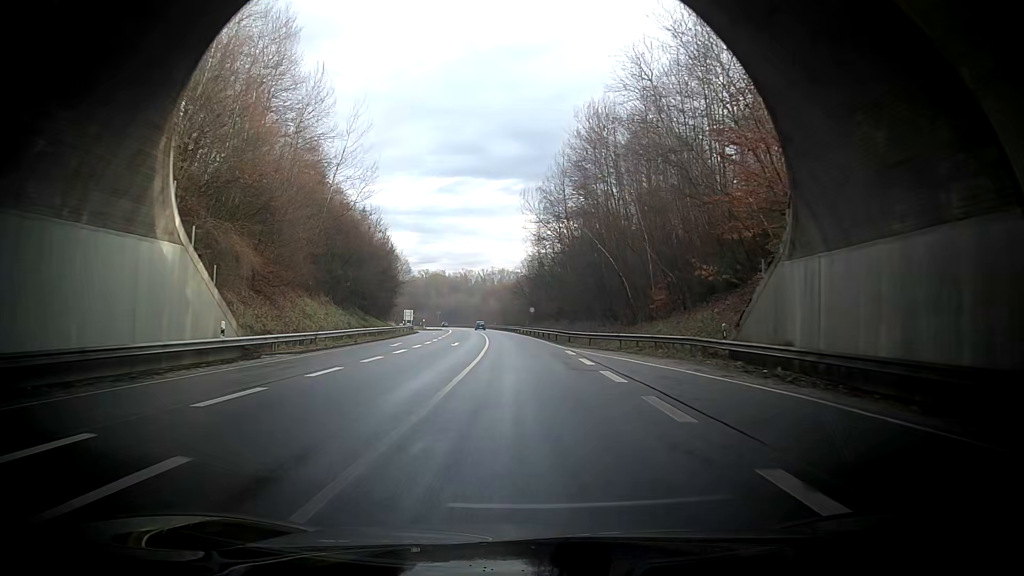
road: primary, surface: asphalt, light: Day
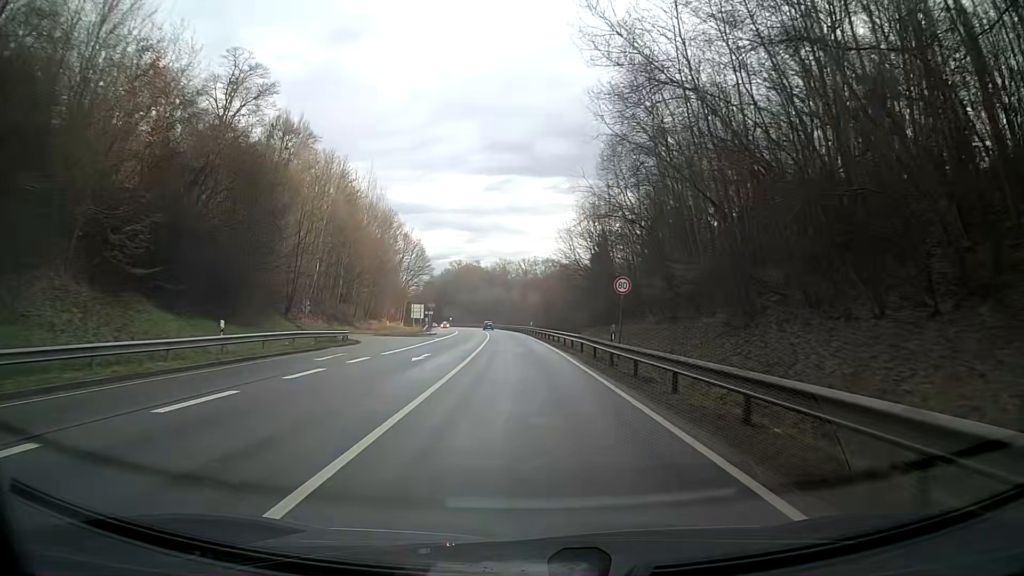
(-1.2, +49.5) m; -3°
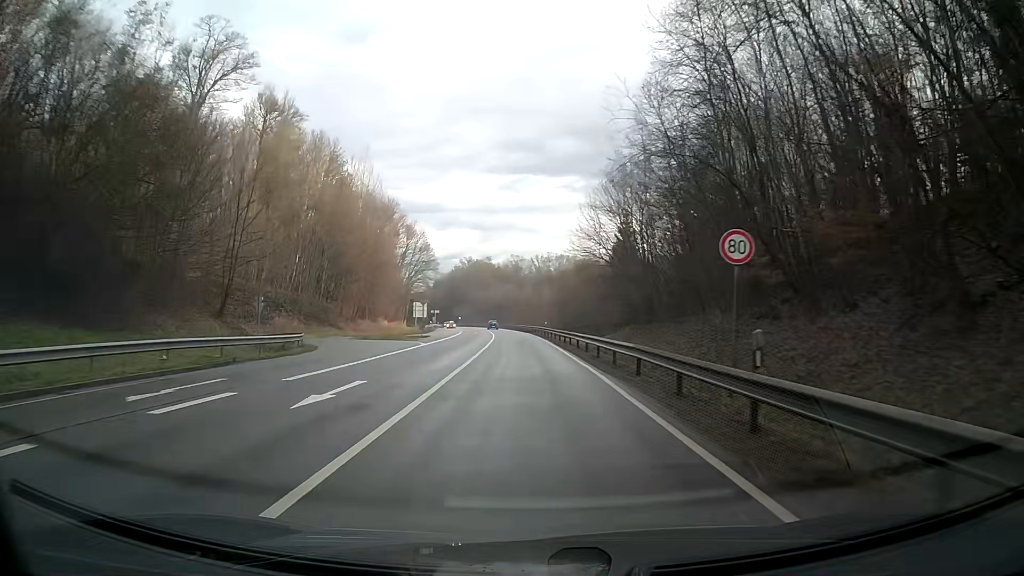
(-0.1, +12.4) m; -1°
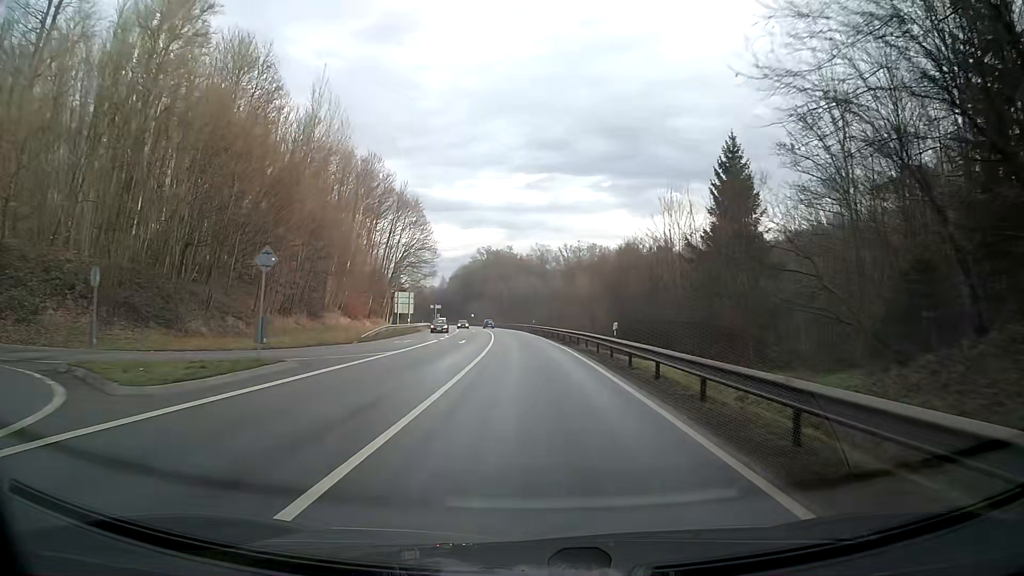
(-0.7, +37.2) m; -2°
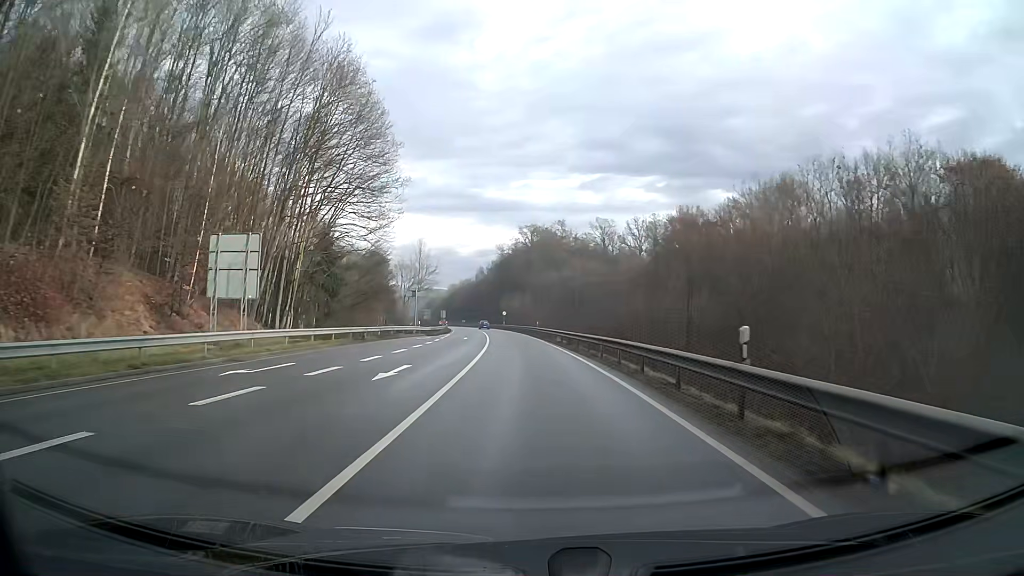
(-2.2, +61.9) m; -4°
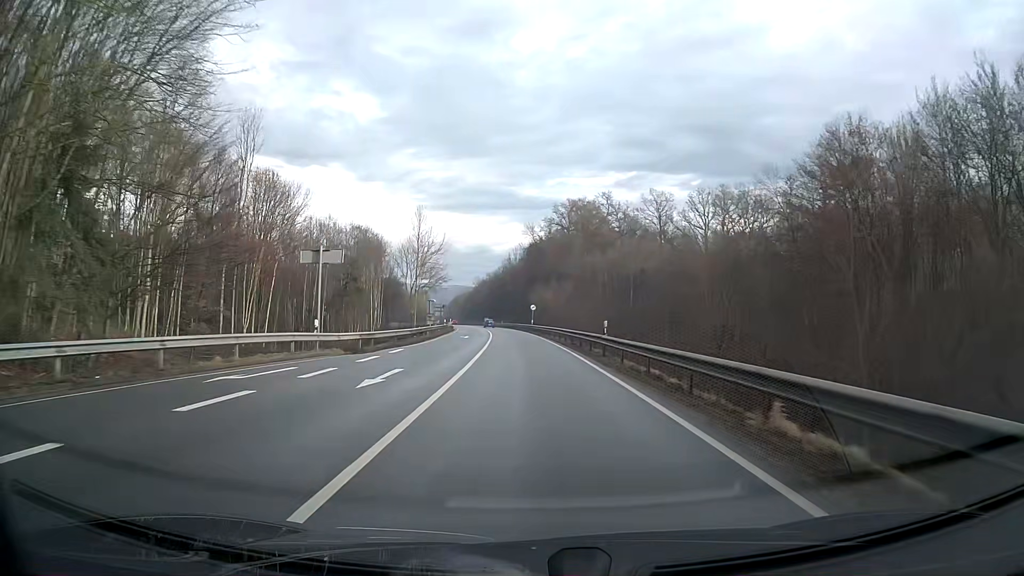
(-0.9, +37.1) m; -3°
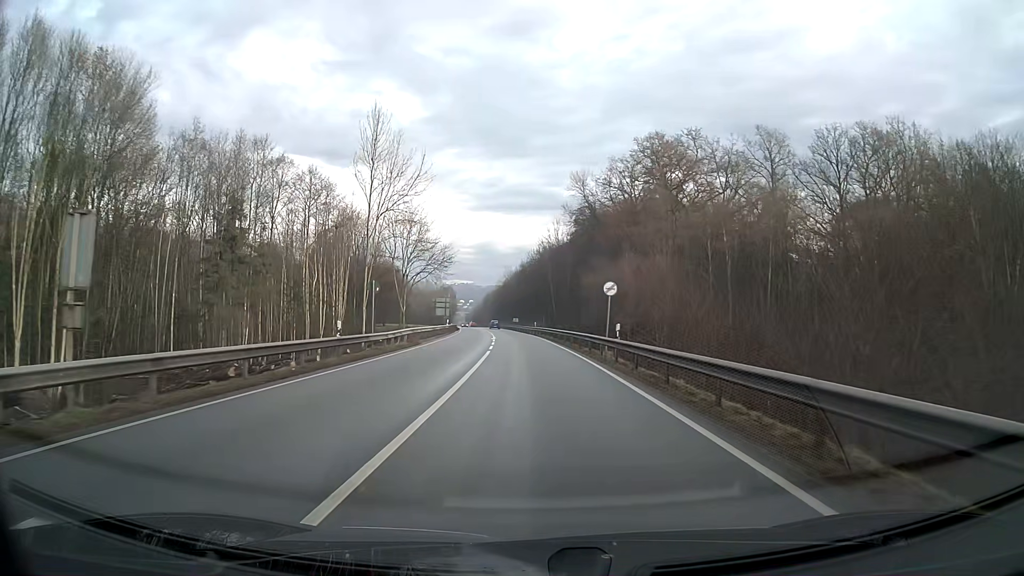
(-1.5, +49.5) m; -3°
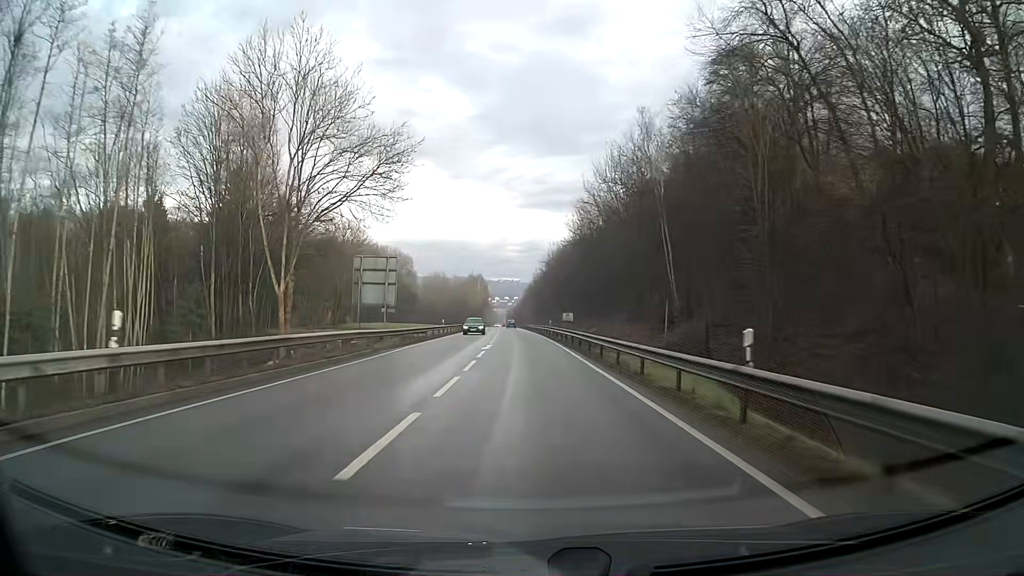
(-2.1, +61.9) m; -4°
